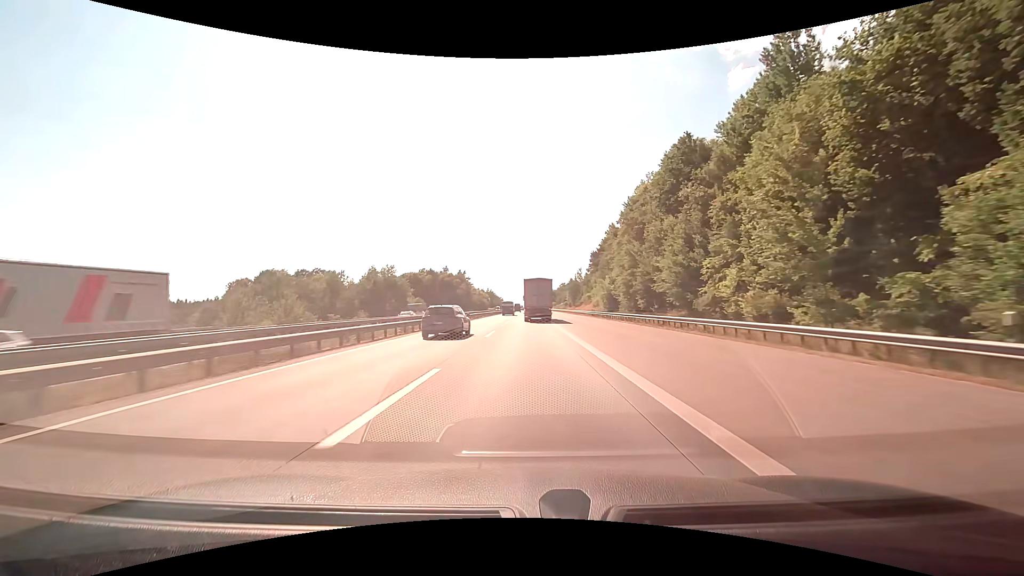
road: motorway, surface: concrete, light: Day
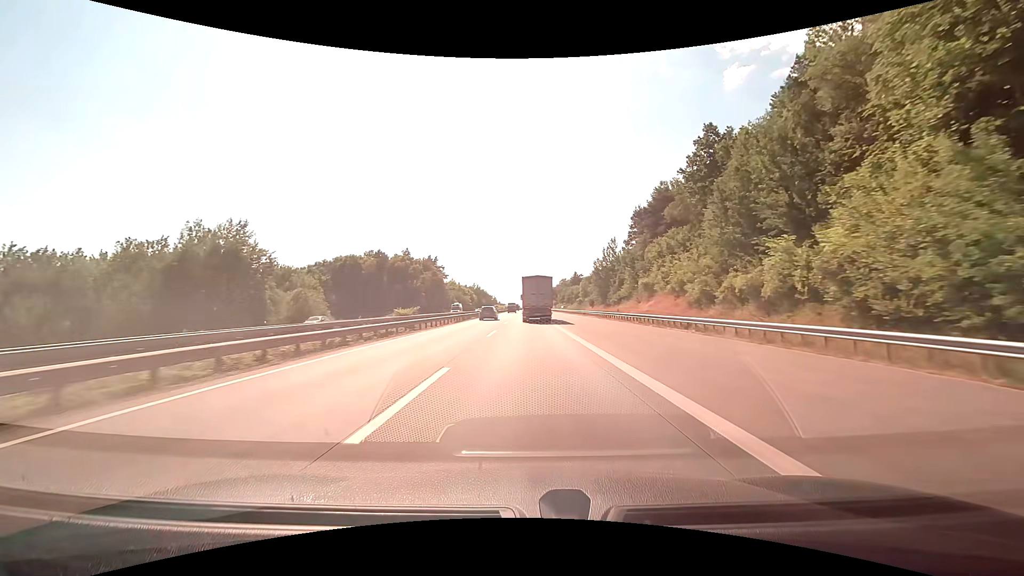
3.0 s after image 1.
(+0.3, +72.1) m; +1°
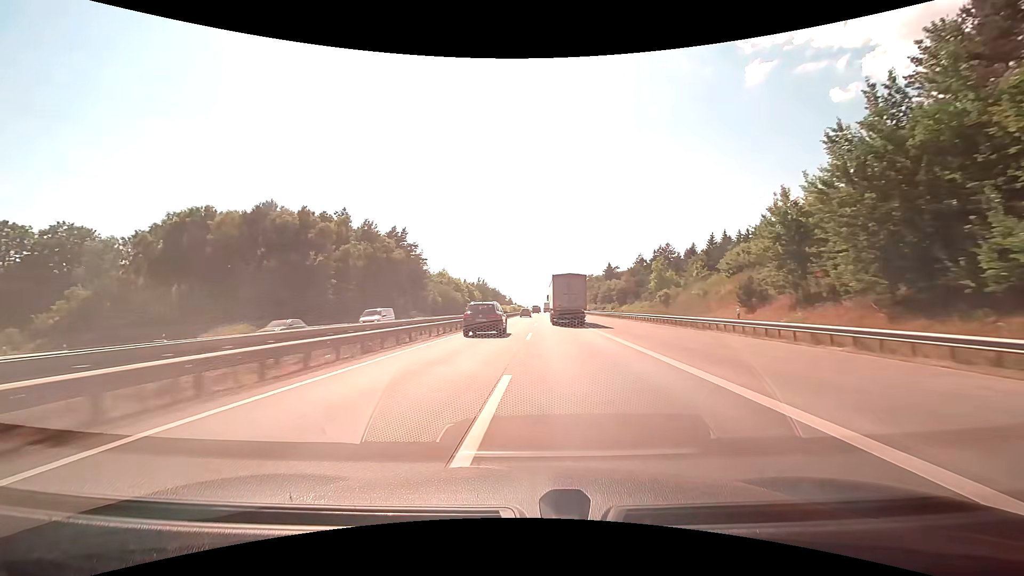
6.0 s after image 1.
(-1.0, +73.7) m; -2°
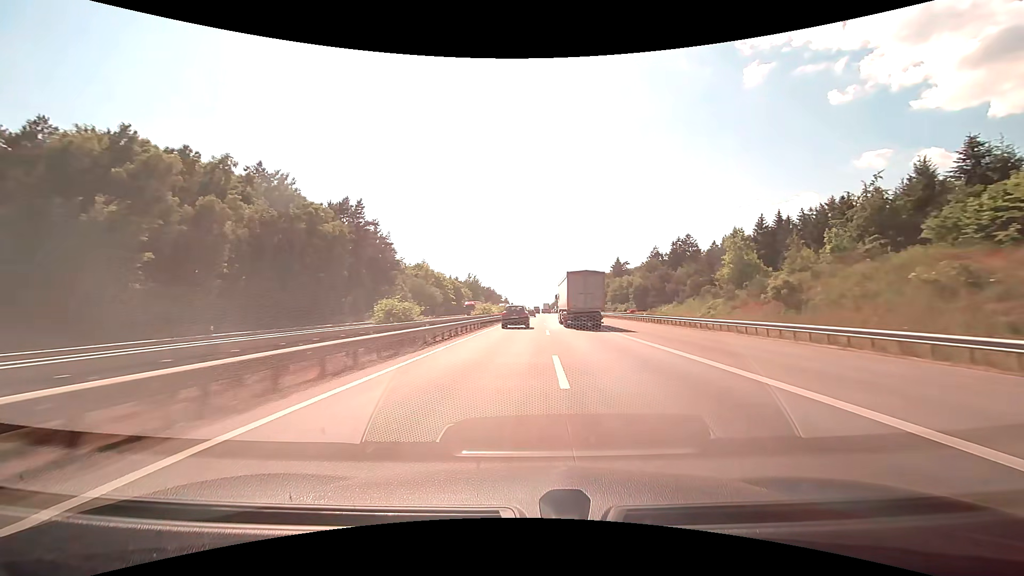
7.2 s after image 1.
(-0.1, +31.8) m; 0°
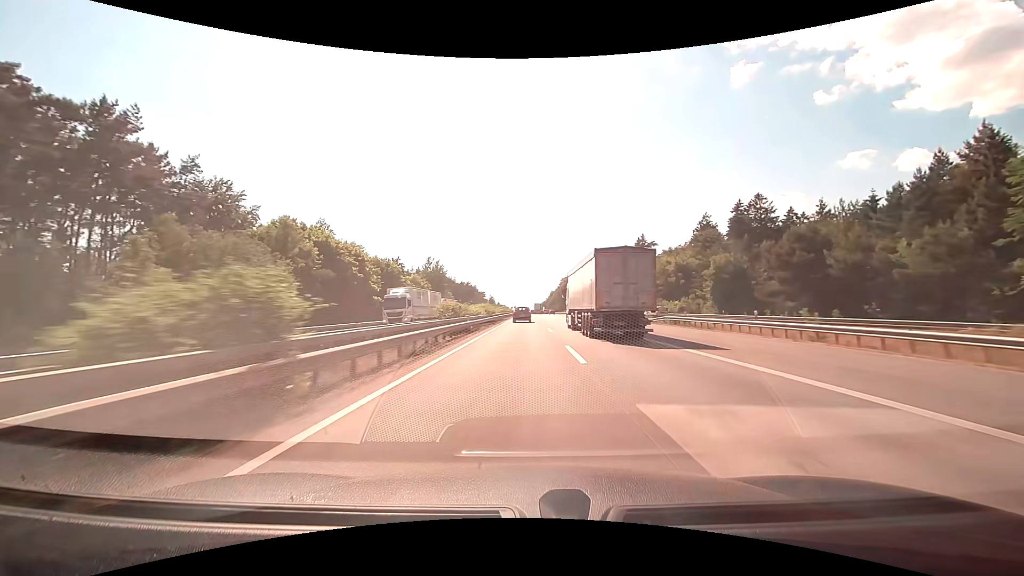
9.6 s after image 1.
(+1.2, +68.7) m; +1°
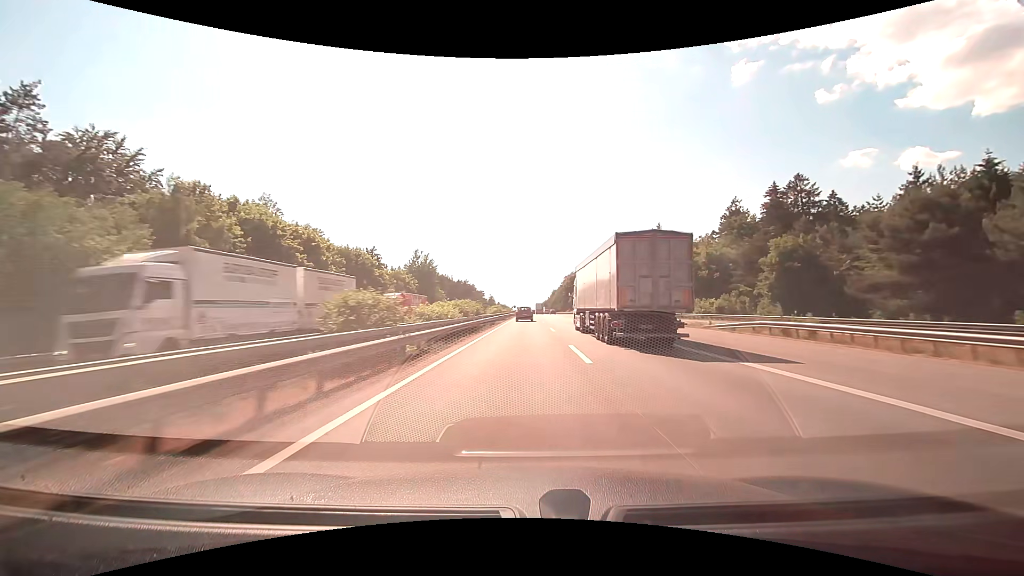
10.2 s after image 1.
(0.0, +18.2) m; 0°
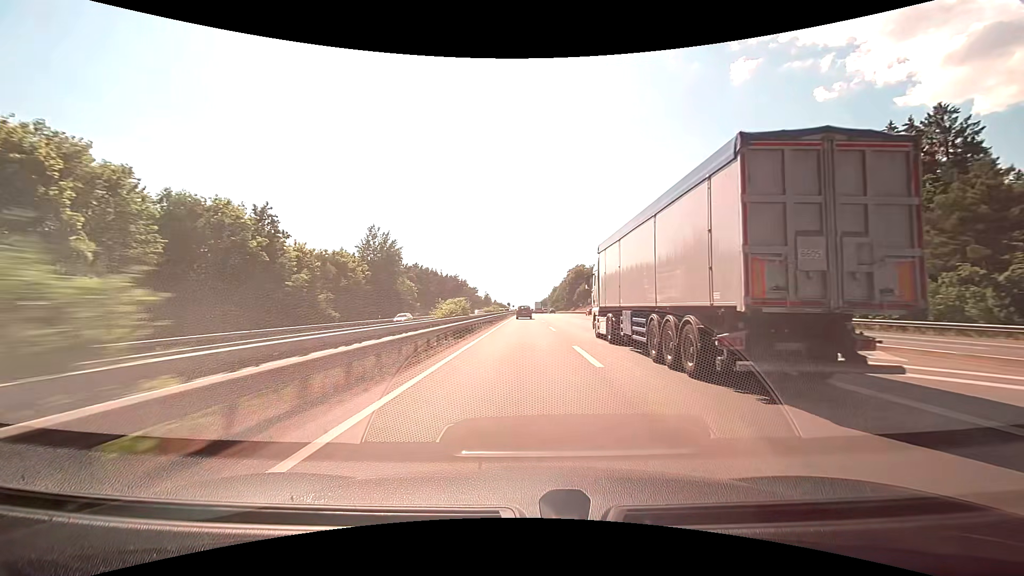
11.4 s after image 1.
(-0.1, +37.3) m; 0°
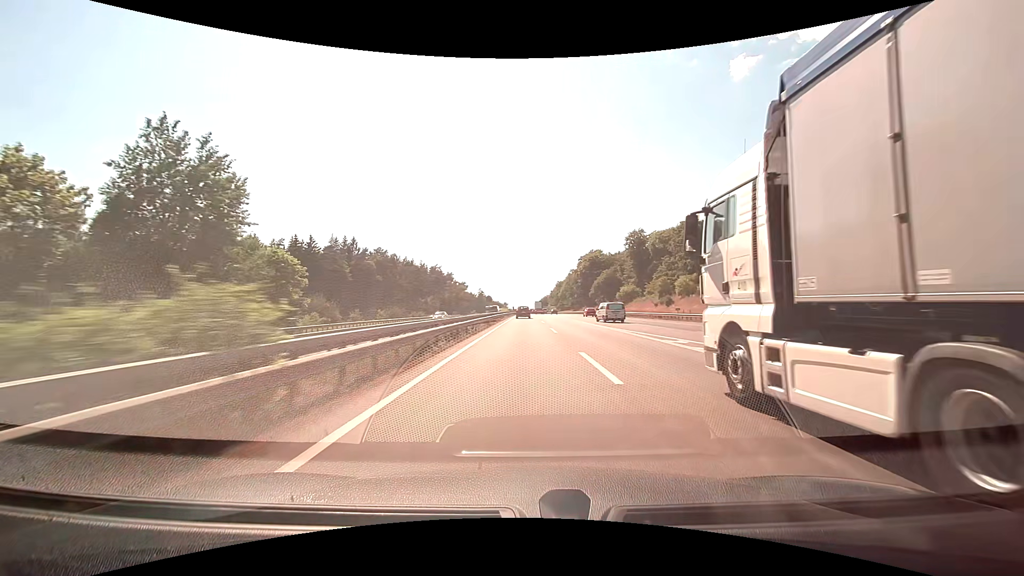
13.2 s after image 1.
(+0.1, +56.8) m; 0°
(0, +10) (0, +20) (0, +30) (0, +40) (0, +50) (0, +60) (0, +70) (0, +80) (0, +90) (0, +100) m
